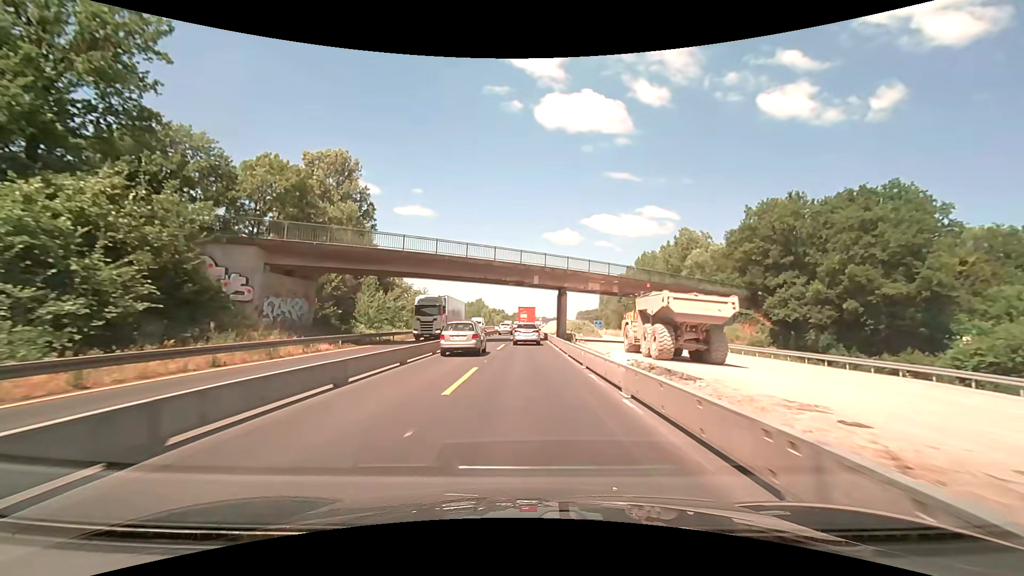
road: motorway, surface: asphalt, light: Day
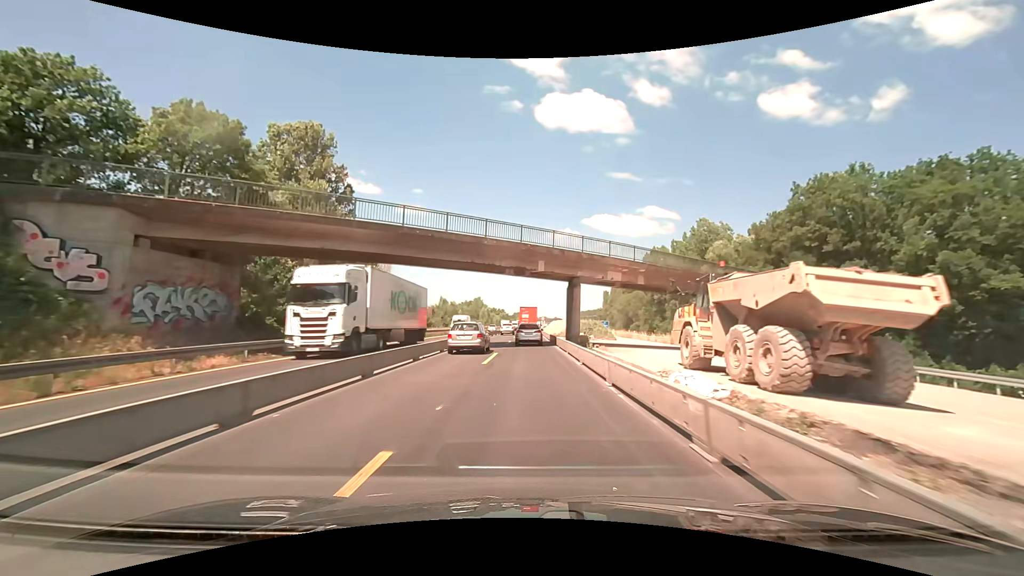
(0.0, +10.2) m; 0°
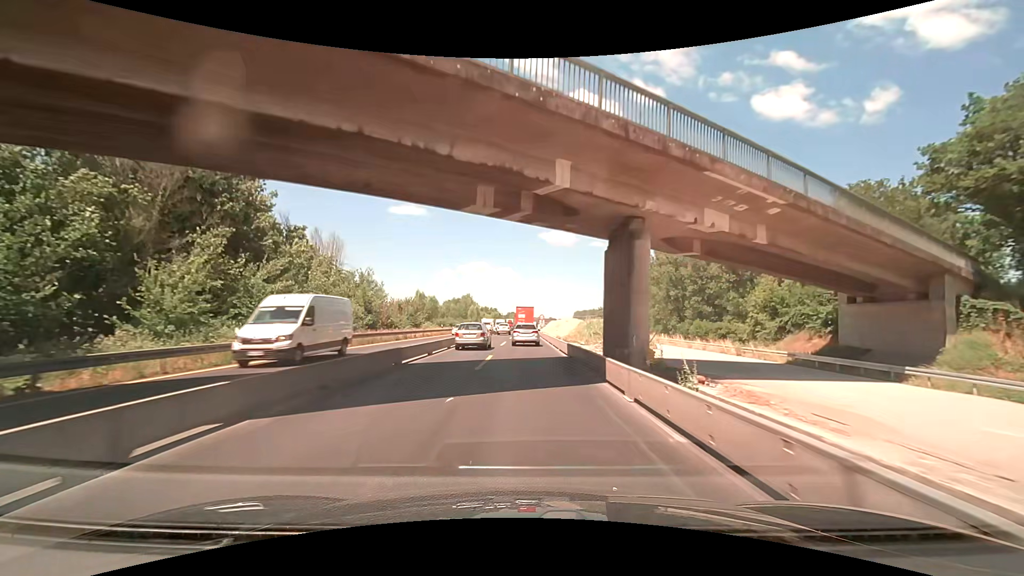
(0.0, +20.2) m; +1°
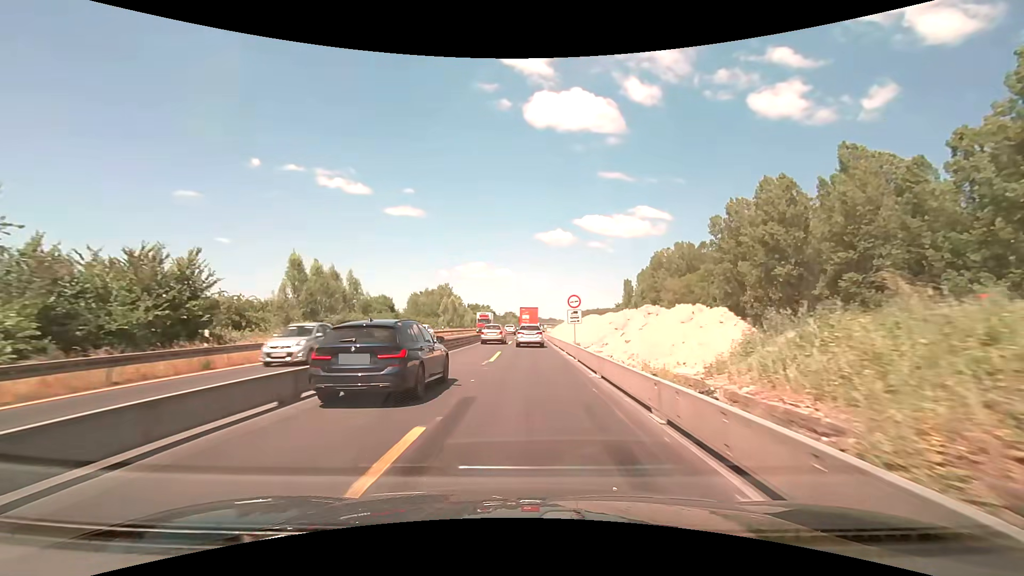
(+0.3, +49.9) m; 0°
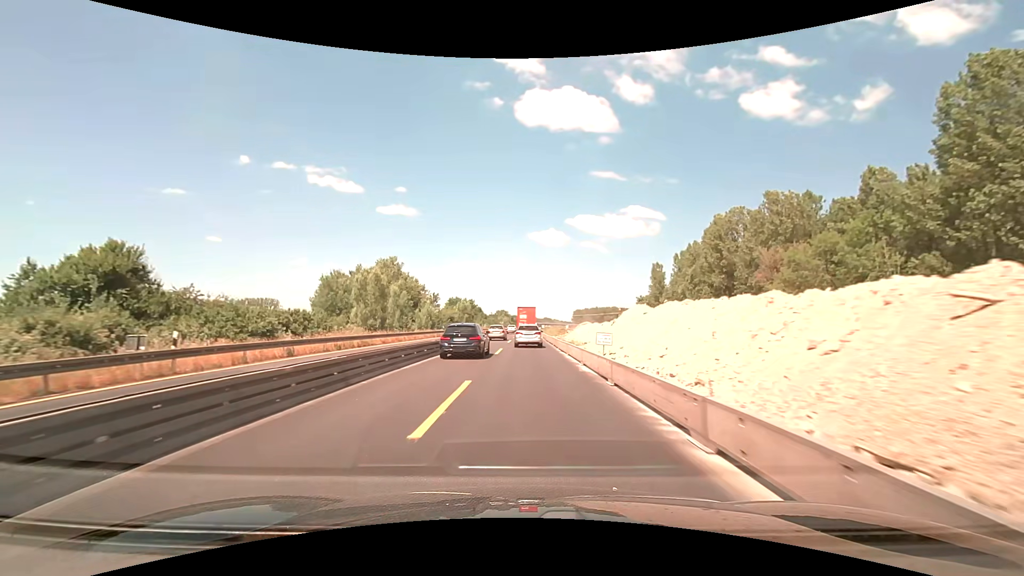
(+0.4, +49.7) m; +1°
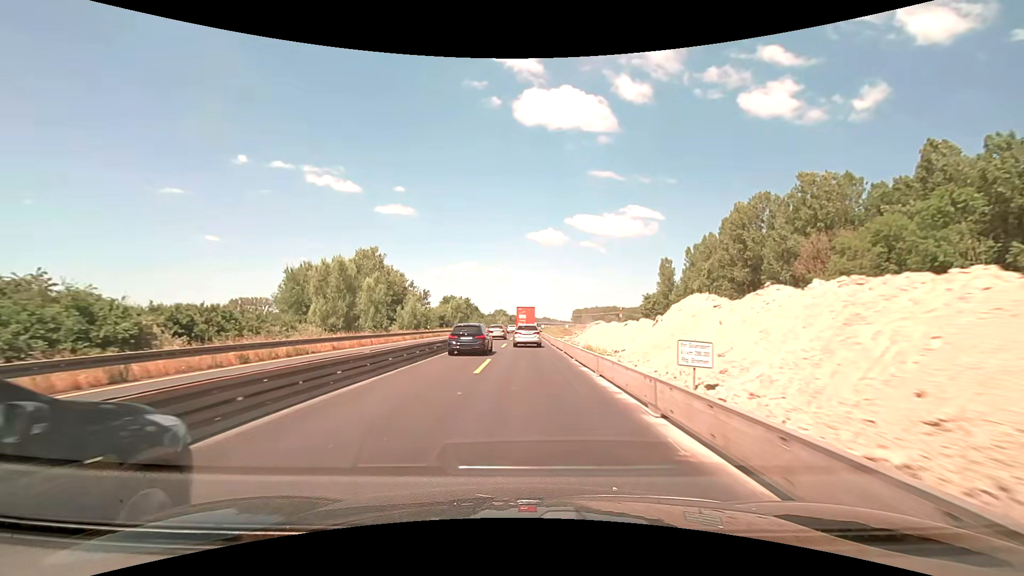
(0.0, +9.9) m; 0°
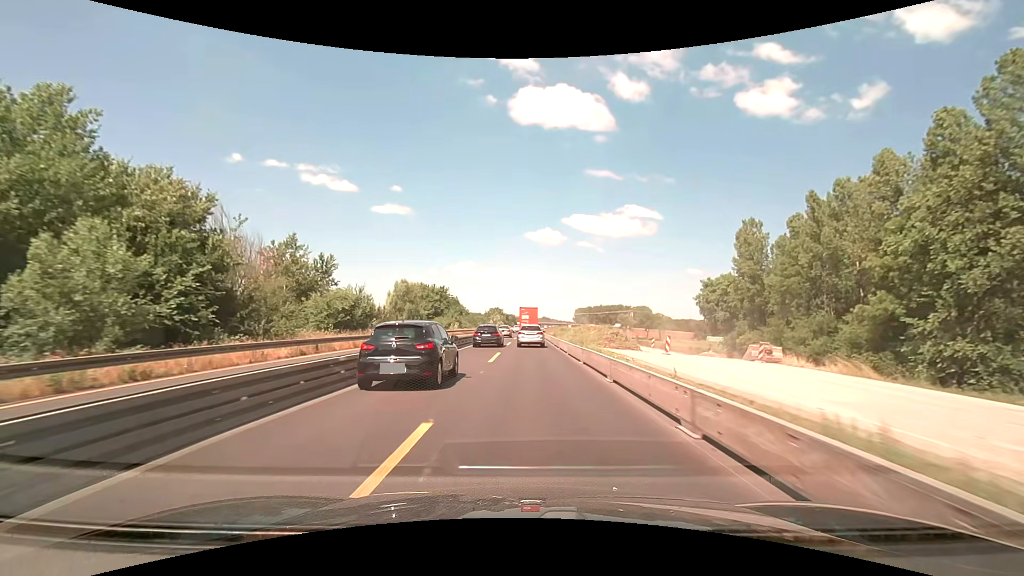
(+0.1, +49.6) m; 0°
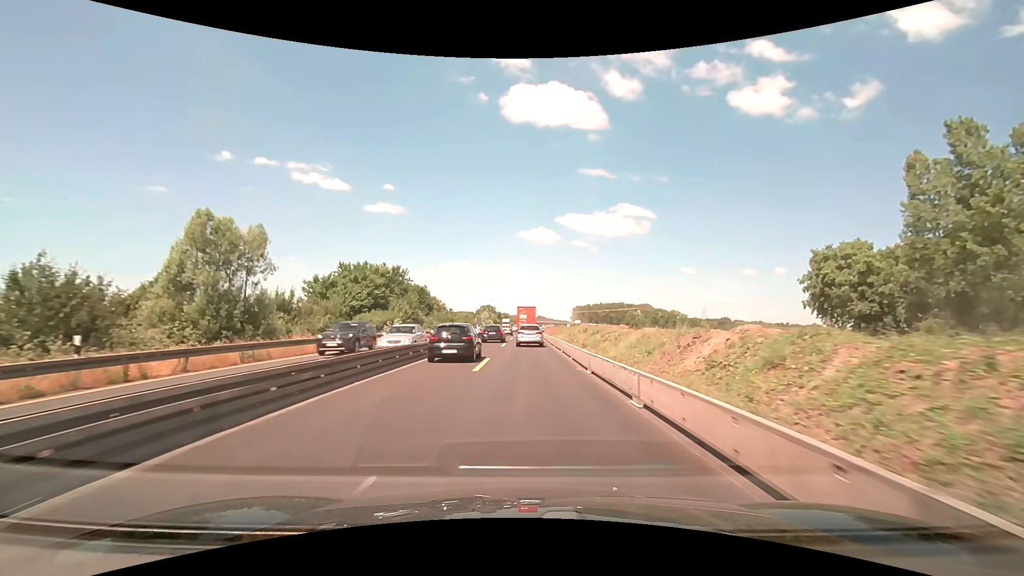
(+0.3, +40.1) m; +1°
(0, +10) (0, +20) (0, +30) (0, +40) (0, +50) (0, +60) (0, +70) (+1, +80) (+1, +90) (+1, +100) m
